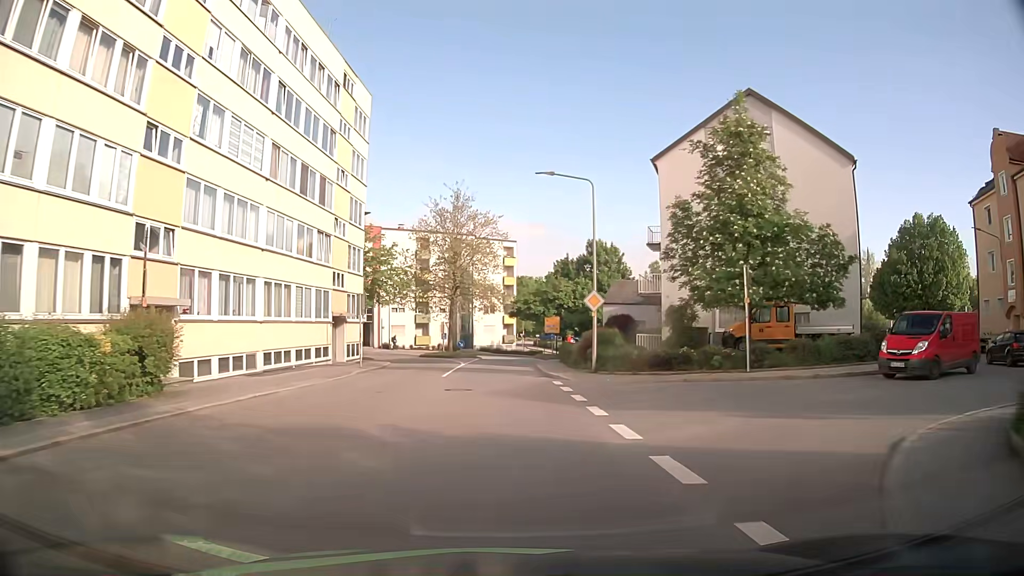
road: tertiary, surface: asphalt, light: Day
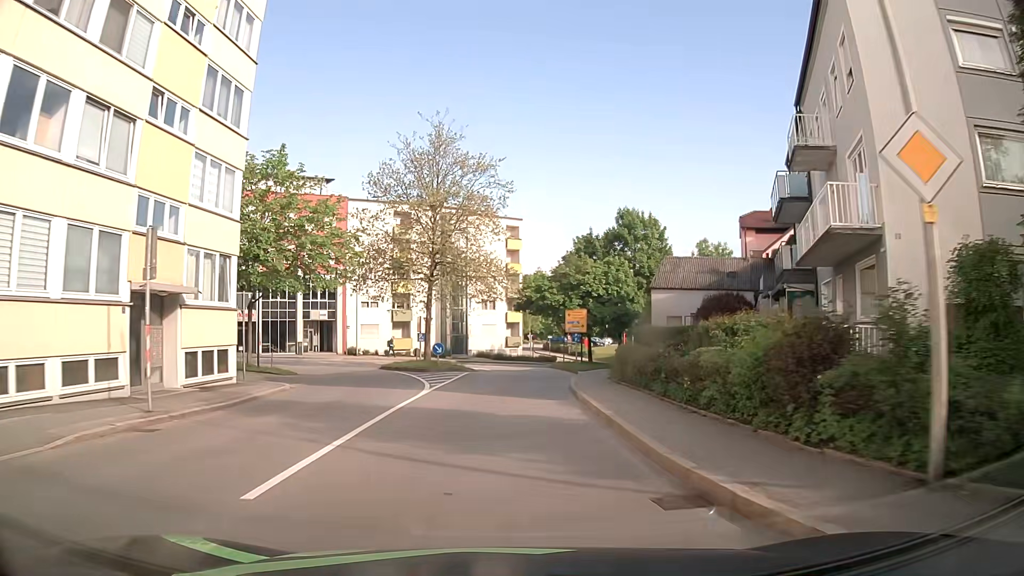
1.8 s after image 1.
(0.0, +20.2) m; +1°
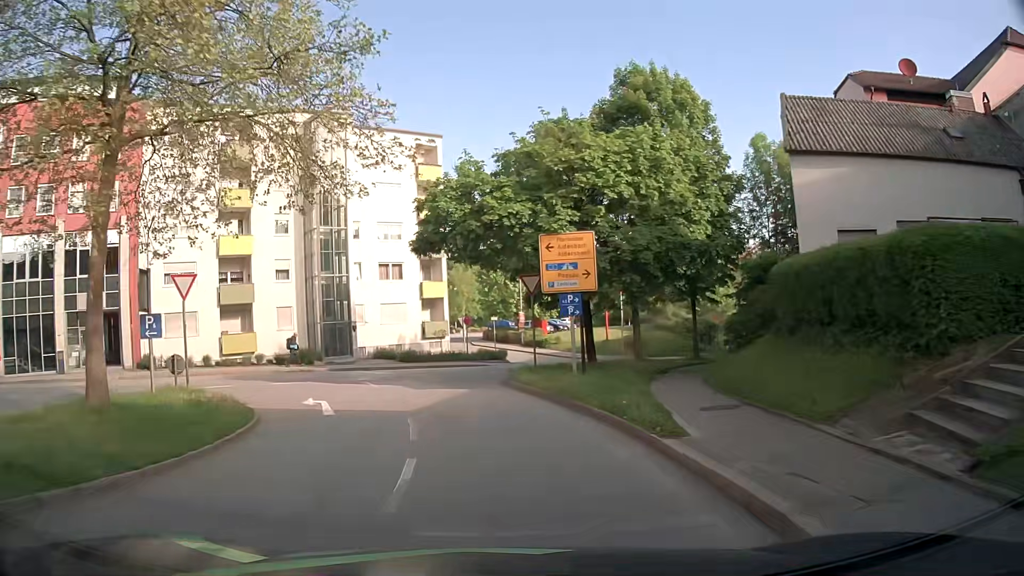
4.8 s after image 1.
(+1.0, +29.7) m; +5°
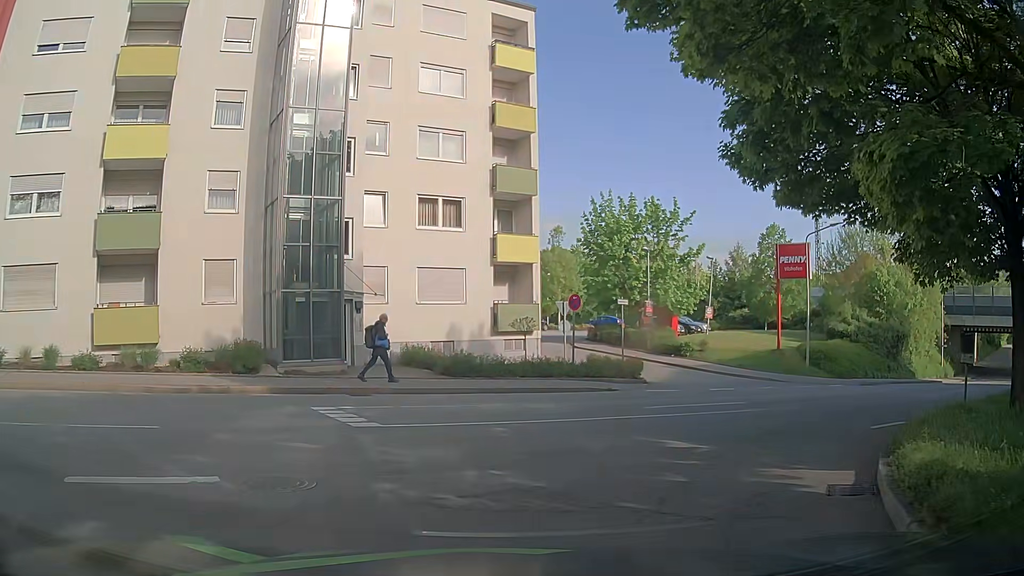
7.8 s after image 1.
(-1.6, +19.8) m; -9°
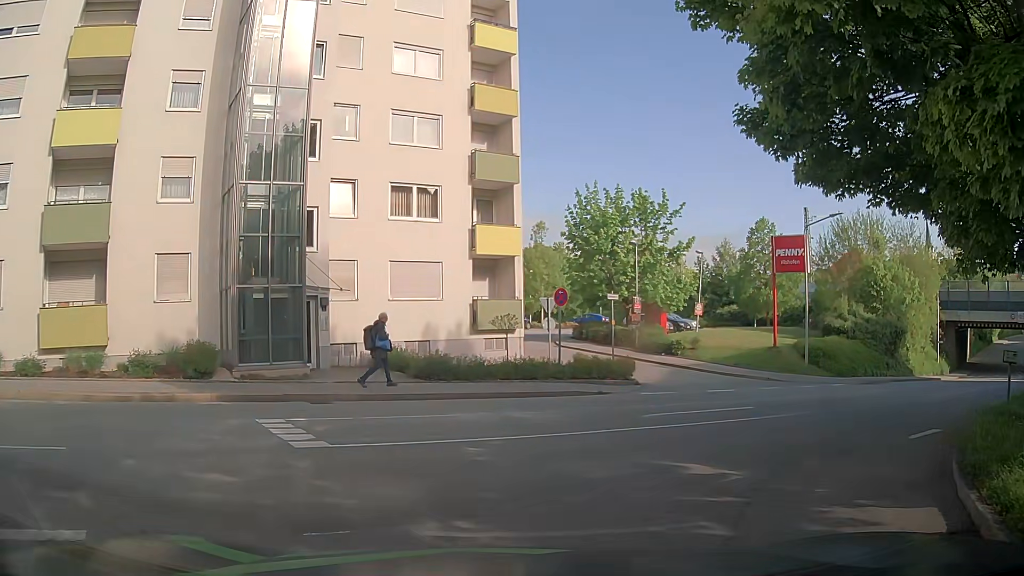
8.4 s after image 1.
(0.0, +1.9) m; +4°
